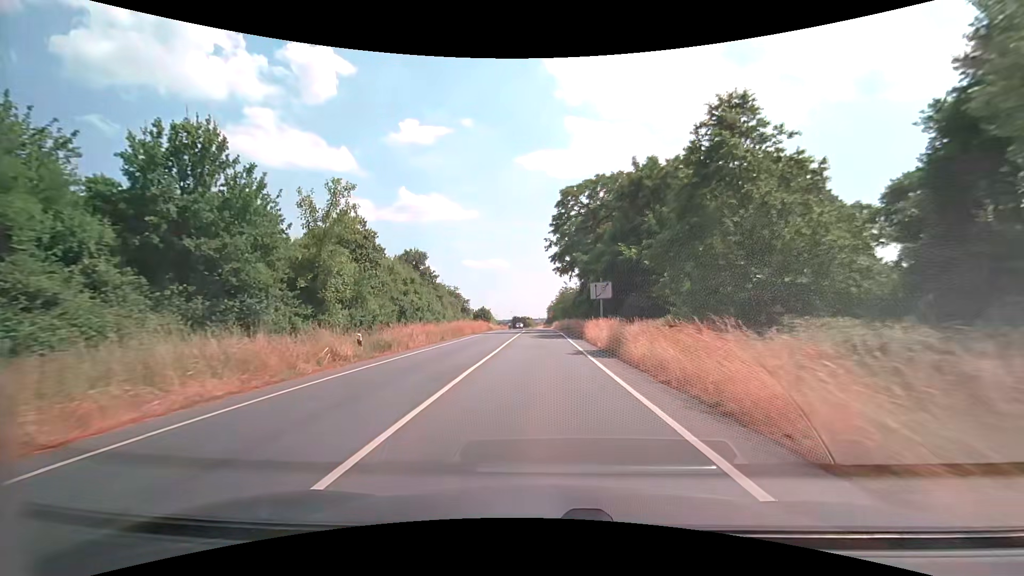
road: primary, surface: asphalt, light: Day
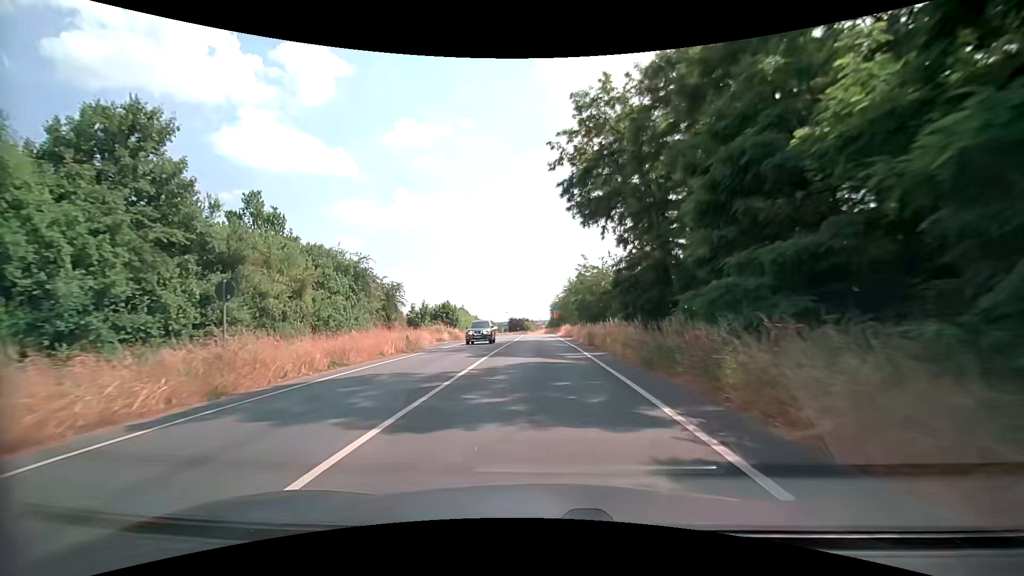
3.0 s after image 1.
(-0.4, +41.1) m; -1°
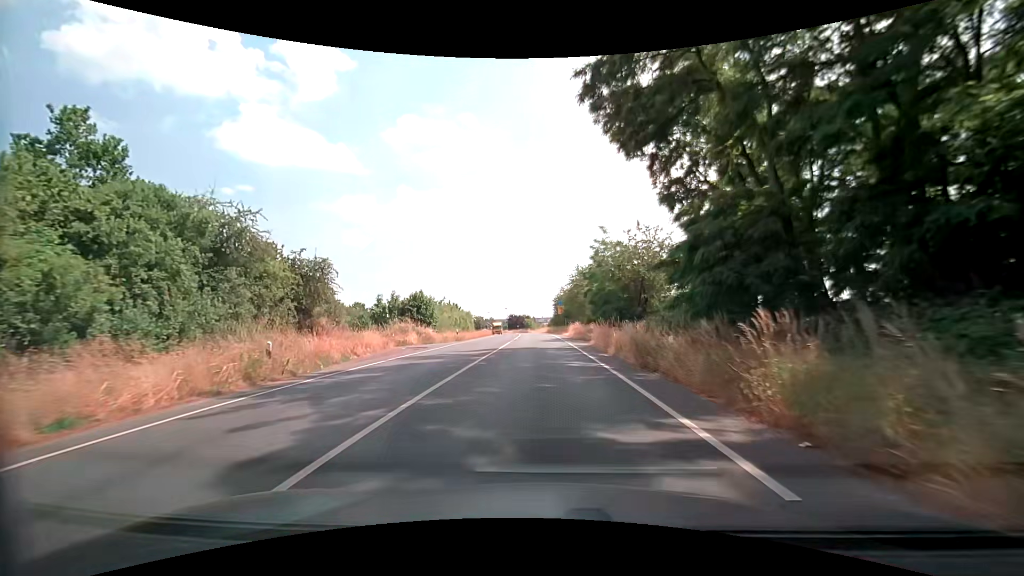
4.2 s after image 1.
(0.0, +15.3) m; 0°
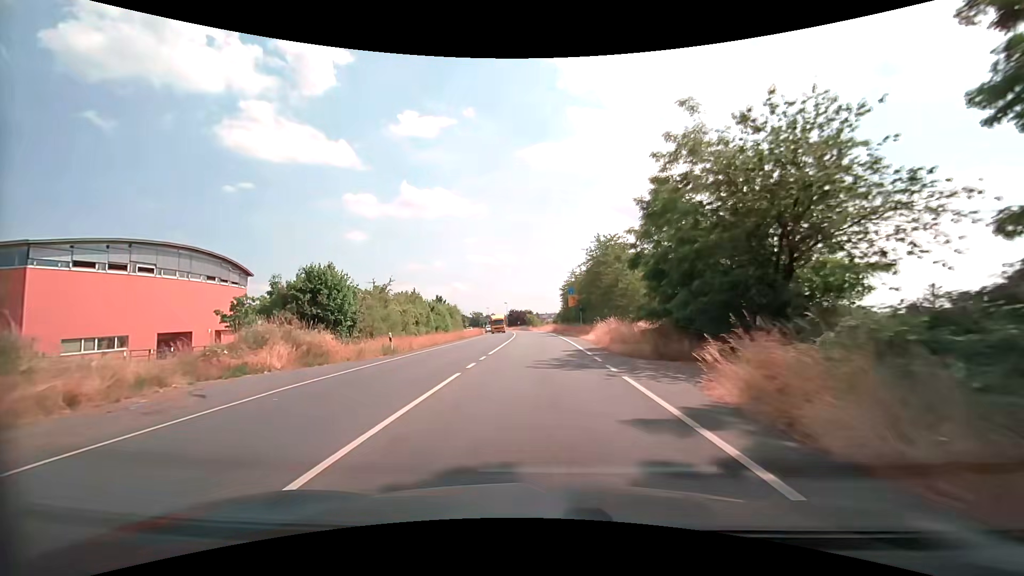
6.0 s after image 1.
(0.0, +22.4) m; 0°
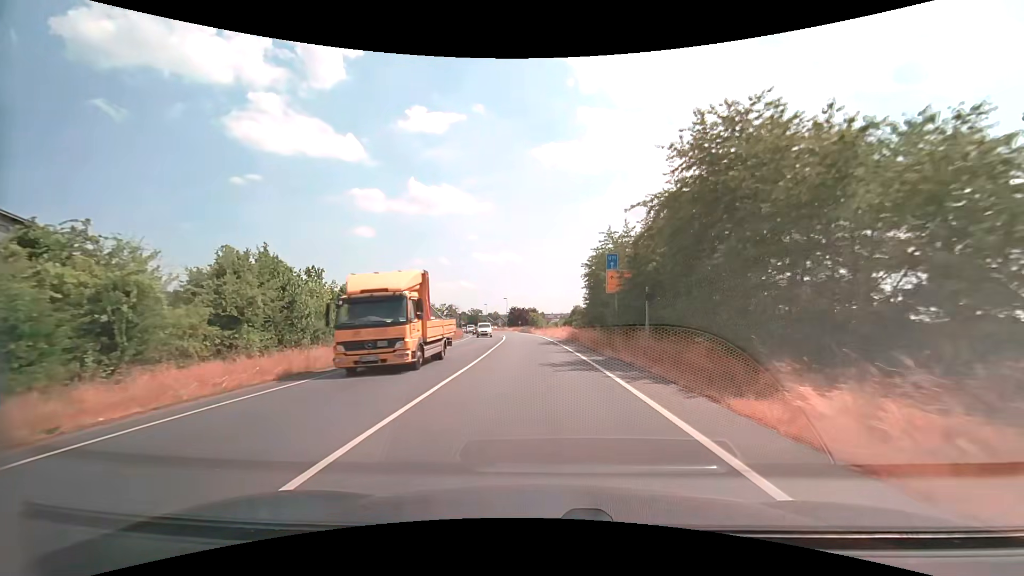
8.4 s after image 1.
(-0.4, +29.2) m; -1°
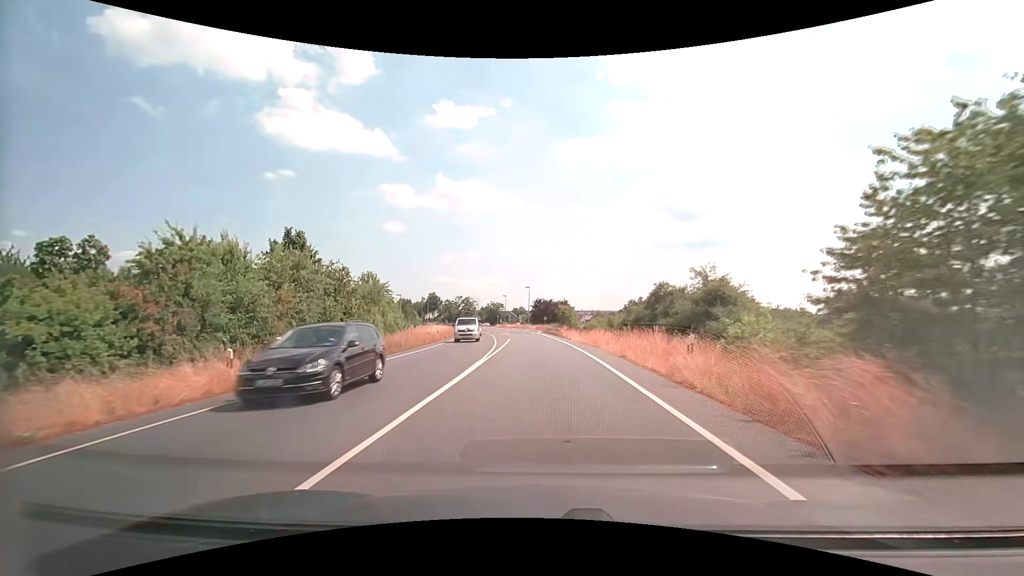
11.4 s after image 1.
(-0.8, +36.0) m; -3°
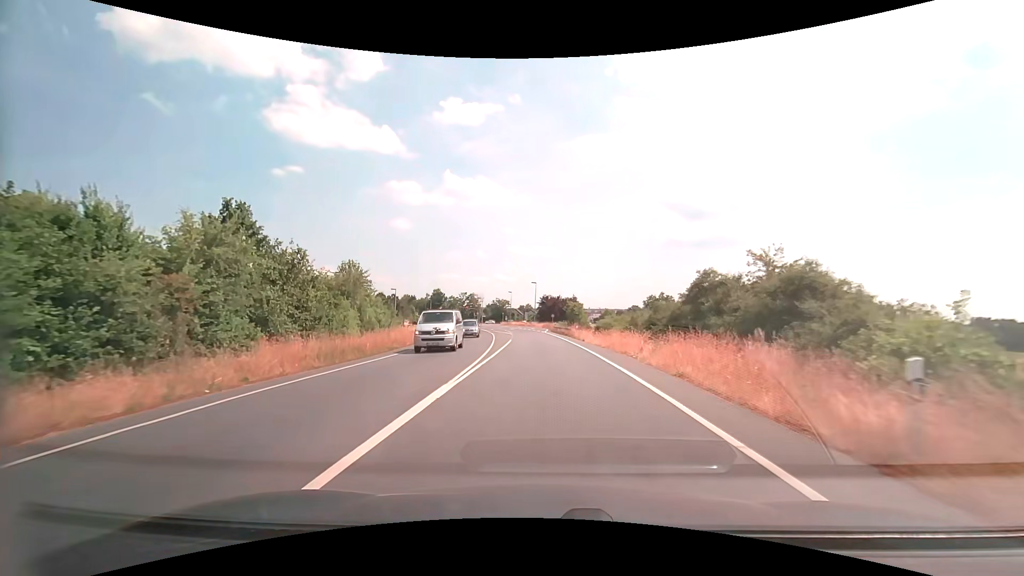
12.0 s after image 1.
(-0.1, +7.2) m; -1°
(0, +10) (0, +20) (0, +30) (-1, +40) (-1, +50) (-2, +60) (-3, +70) (-3, +80) (-5, +90) (-6, +100) m
